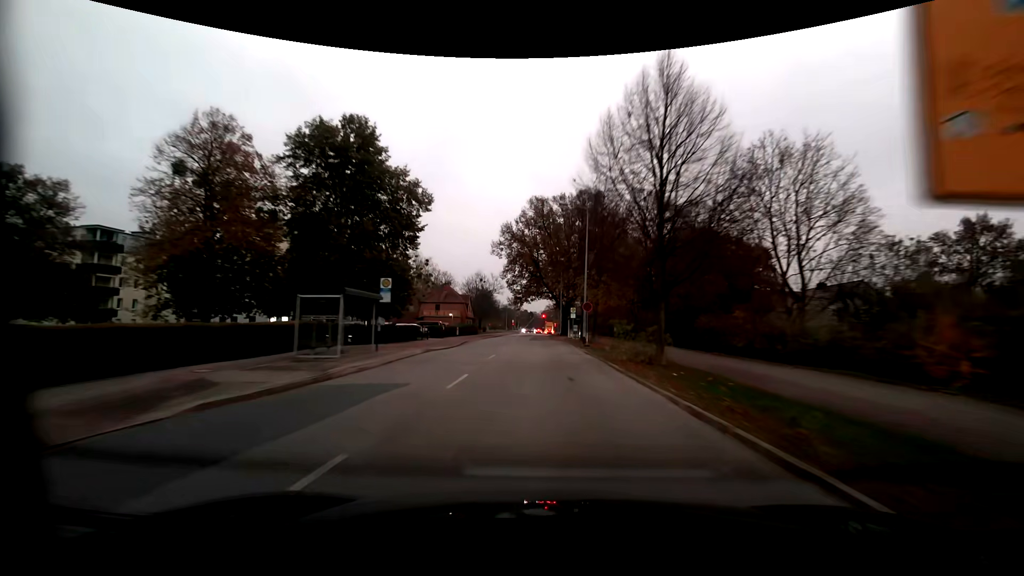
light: Dusk
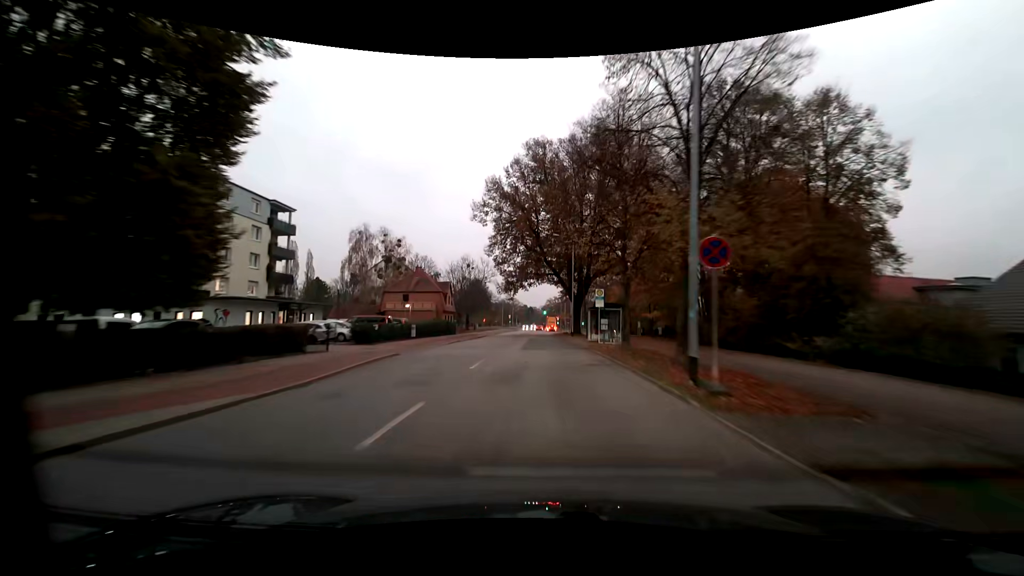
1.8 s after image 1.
(+0.1, +23.6) m; 0°
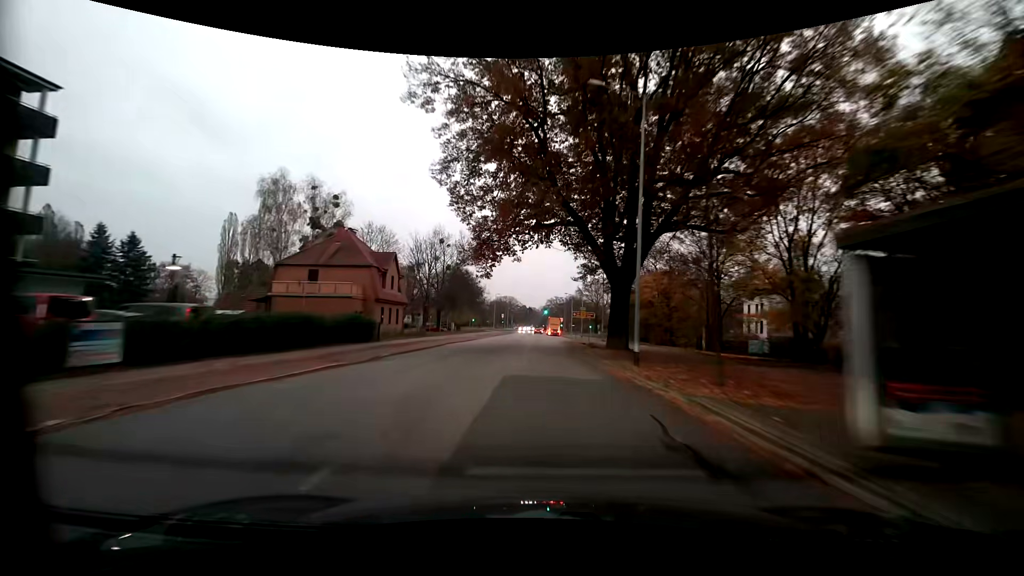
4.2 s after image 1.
(+0.3, +30.6) m; +1°
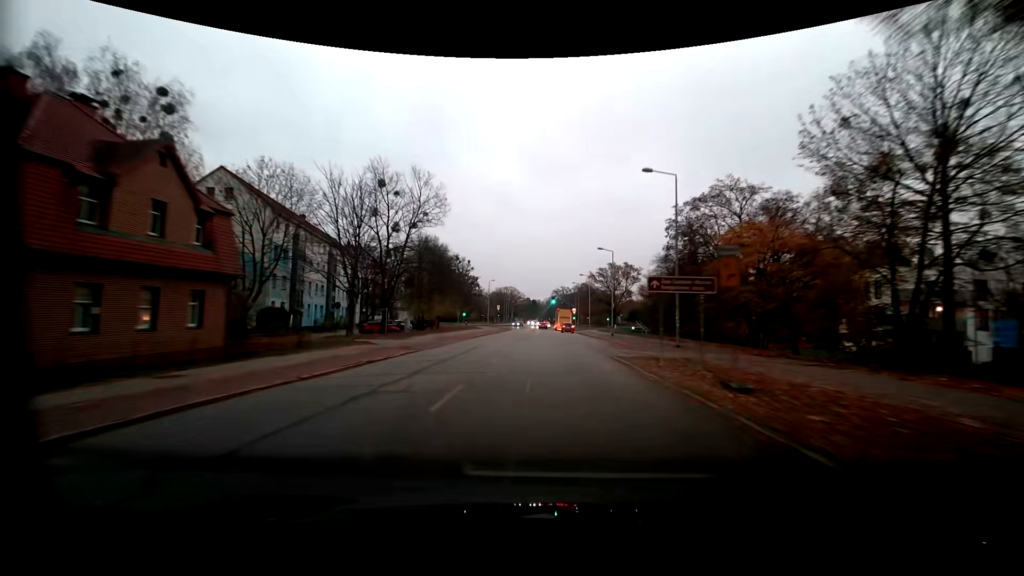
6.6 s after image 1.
(-0.5, +29.9) m; -1°
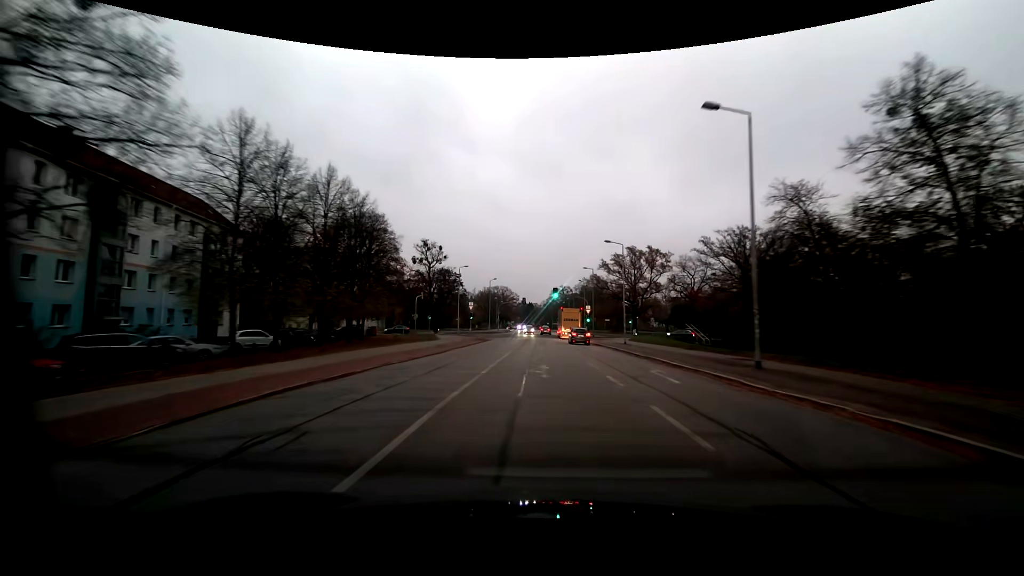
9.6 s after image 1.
(+0.6, +37.9) m; +1°
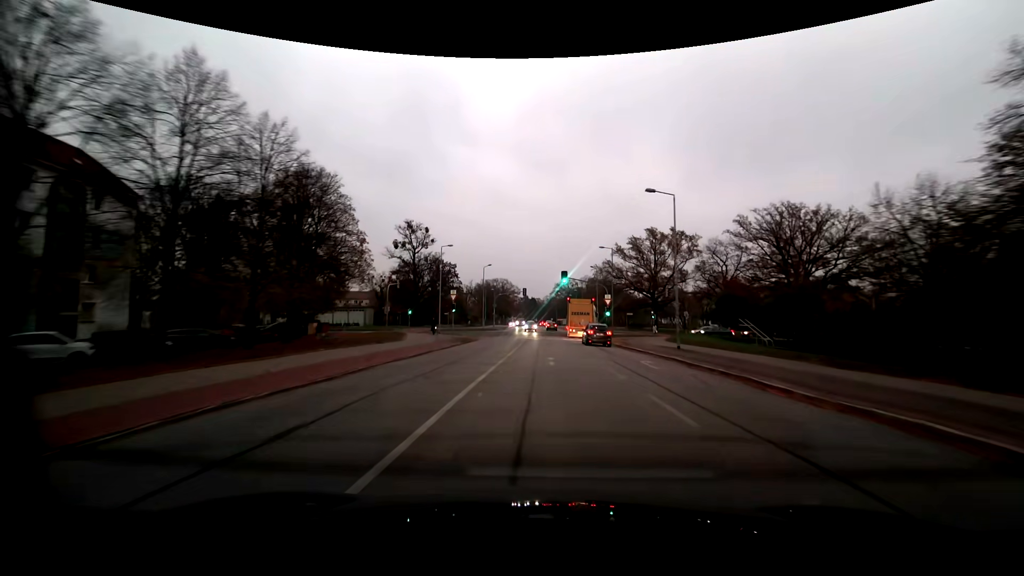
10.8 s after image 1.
(-0.1, +16.8) m; 0°
(0, +10) (0, +20) (0, +30) (0, +40) (0, +50) (+1, +60) (+2, +70) (+2, +80) (+2, +90) (+2, +100) m
